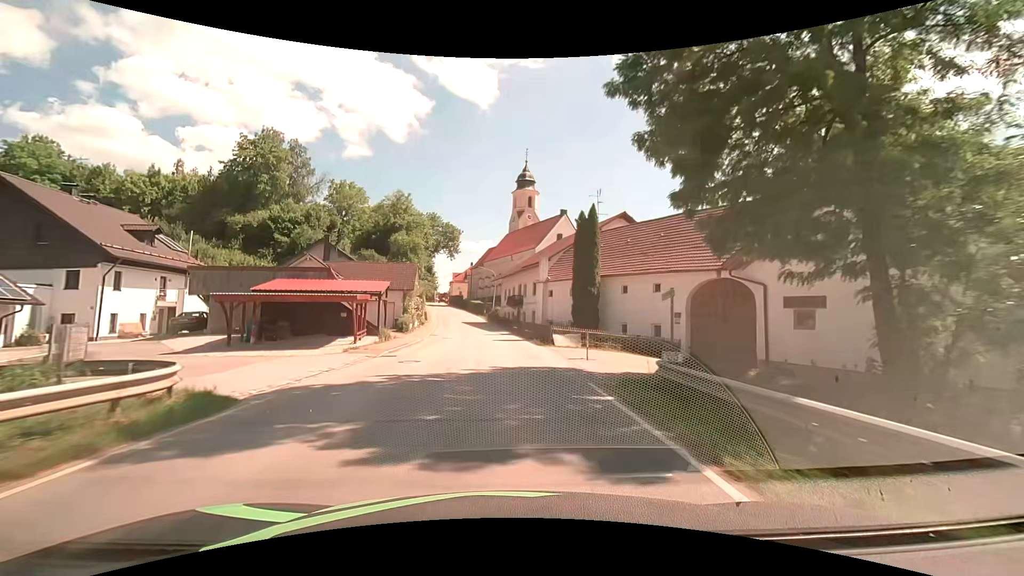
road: secondary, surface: asphalt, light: Day
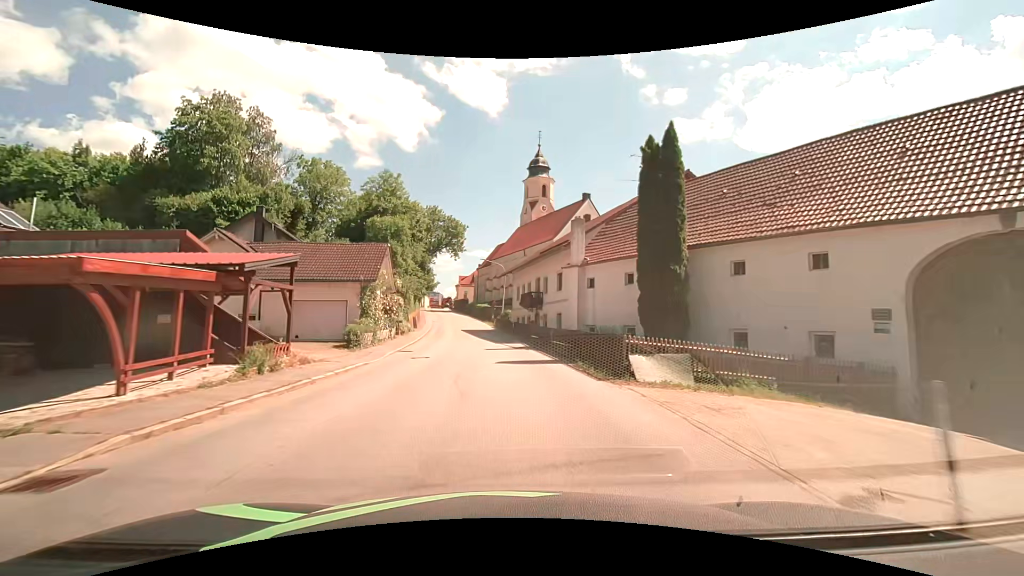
(-0.2, +15.1) m; -2°
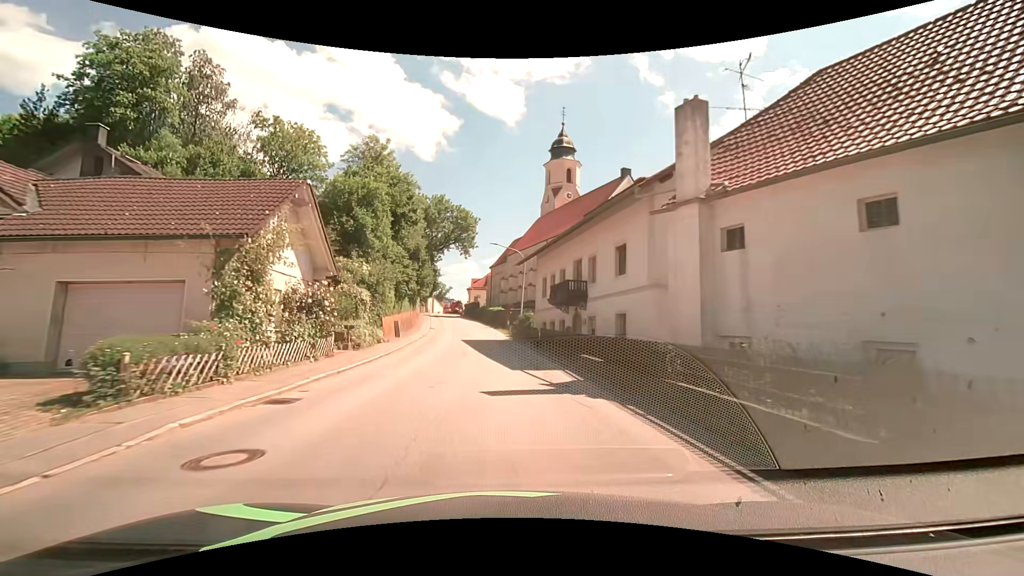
(-0.2, +14.9) m; -2°
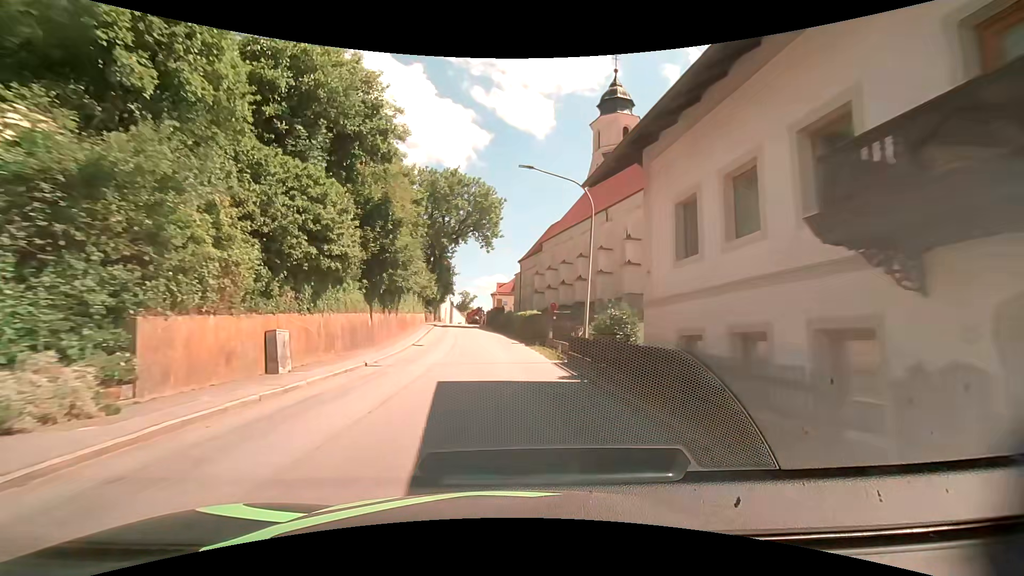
(-0.6, +22.2) m; -3°
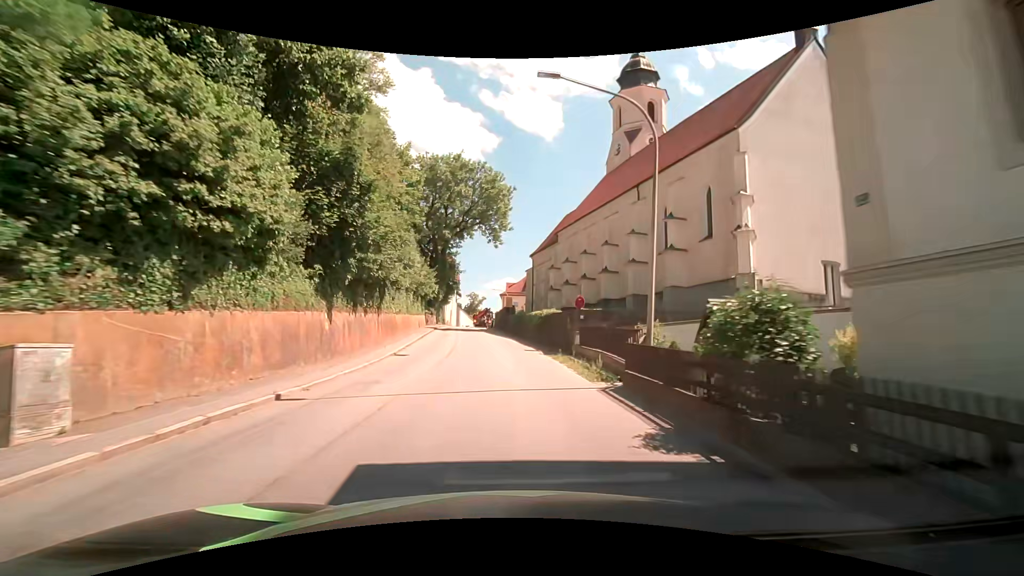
(-0.1, +7.3) m; -1°
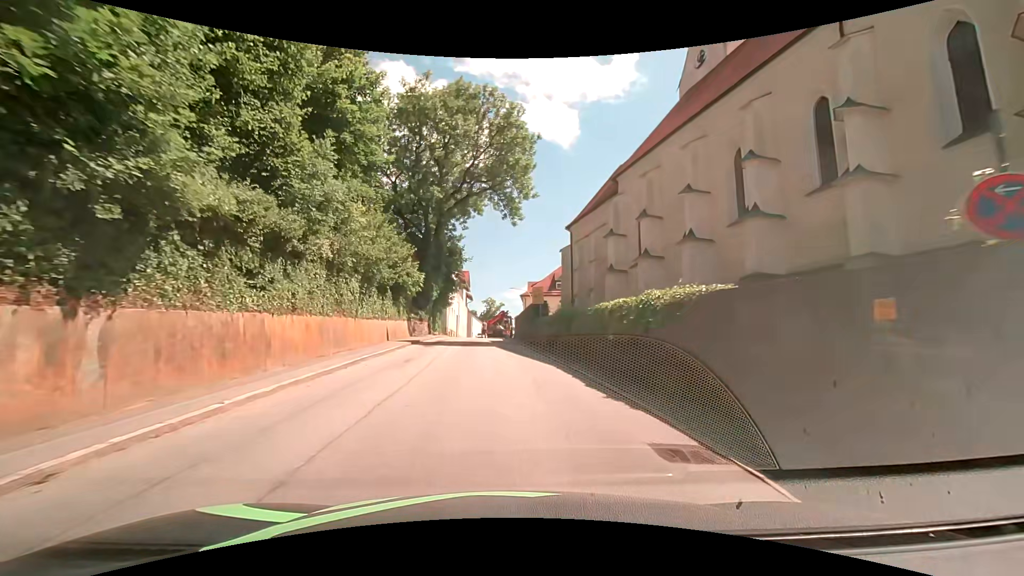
(-0.4, +19.5) m; -2°
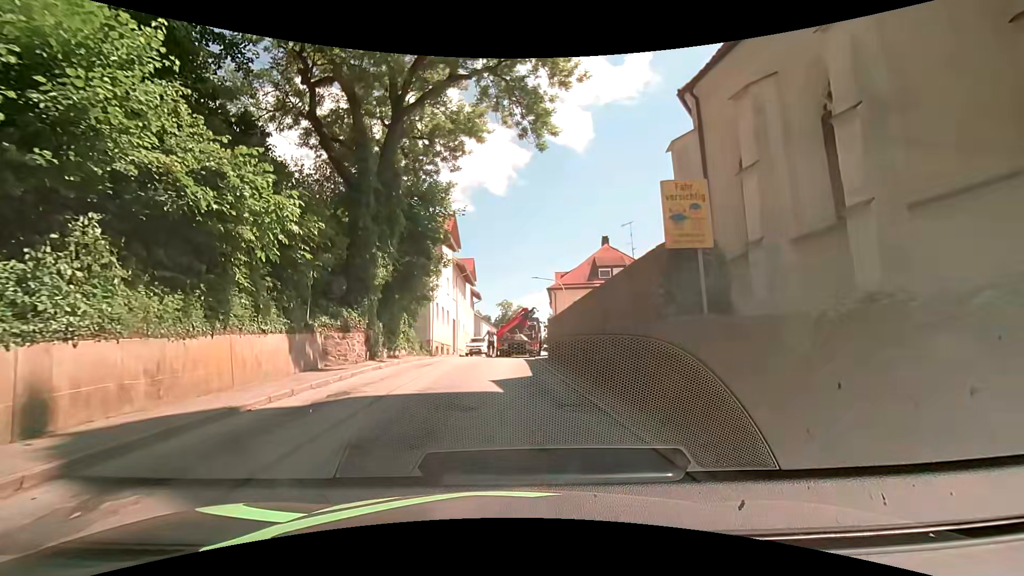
(-0.8, +21.8) m; -4°
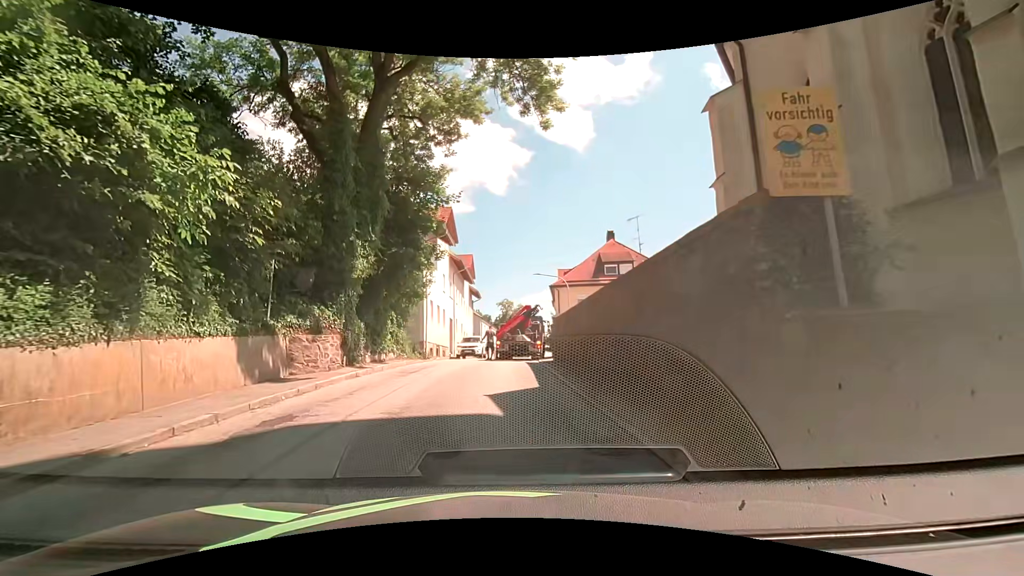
(0.0, +2.7) m; 0°
